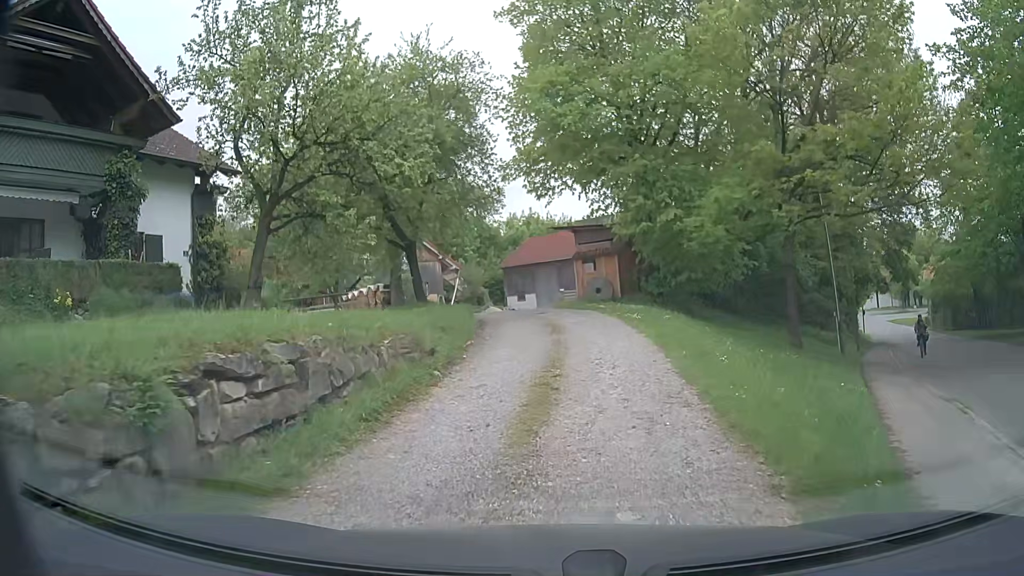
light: Day
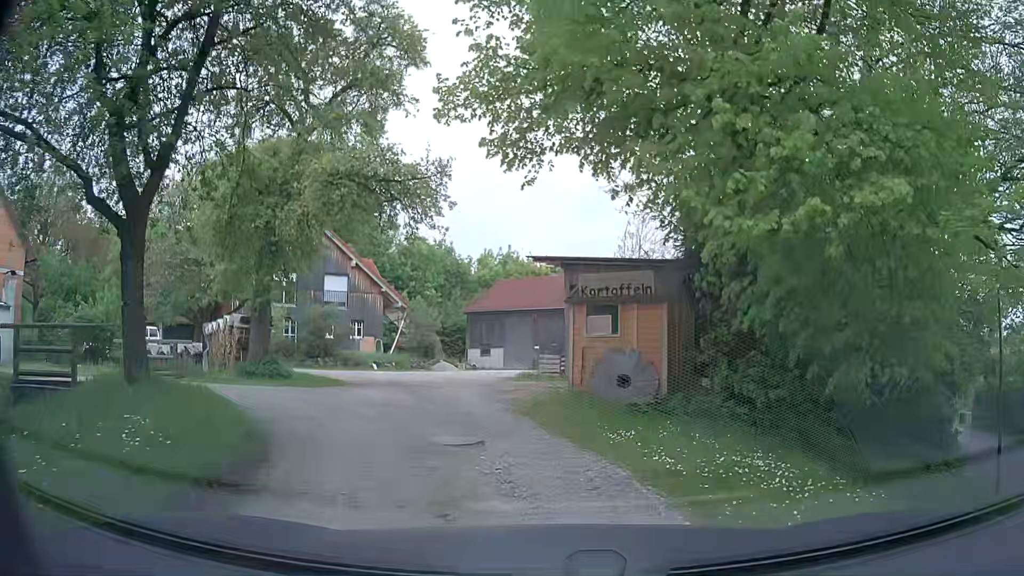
(+0.4, +13.8) m; +4°
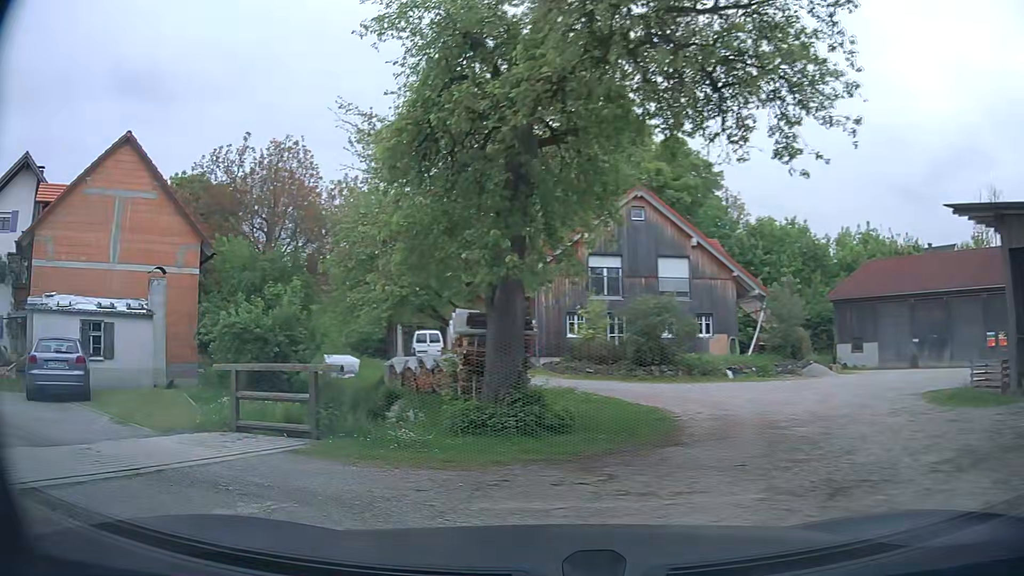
(-1.7, +9.5) m; -26°
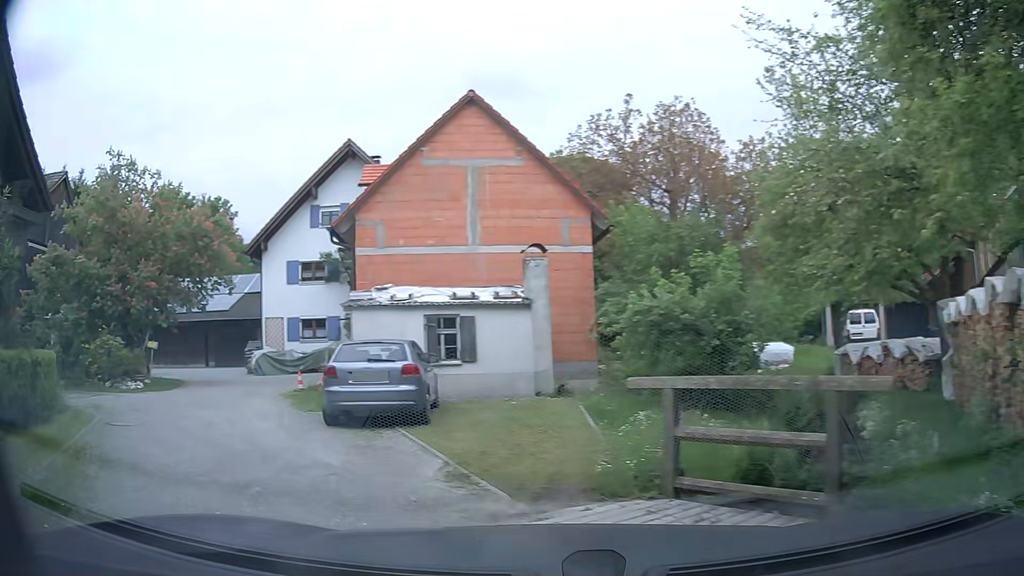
(-1.6, +4.3) m; -37°
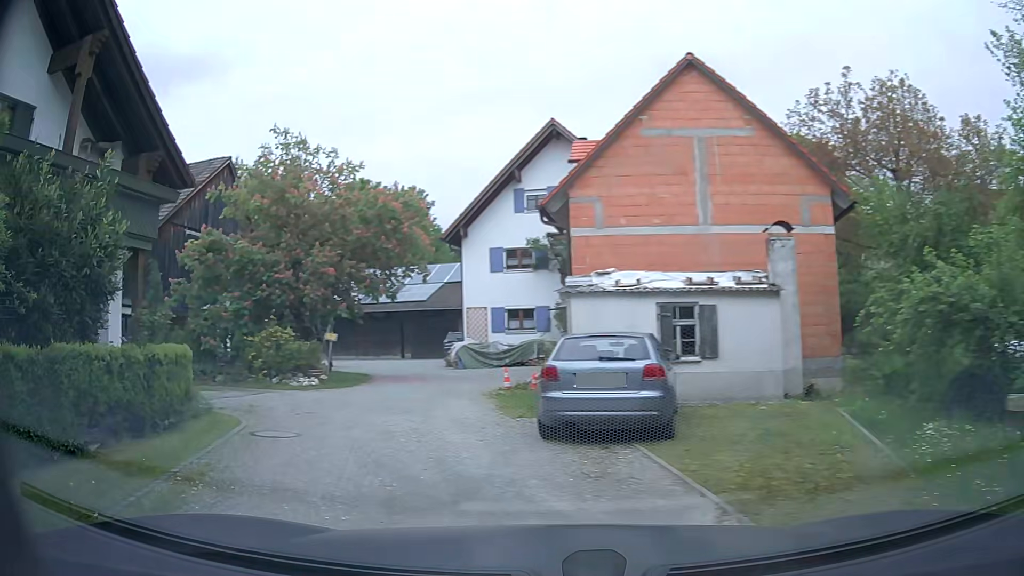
(-0.4, +2.3) m; -18°
